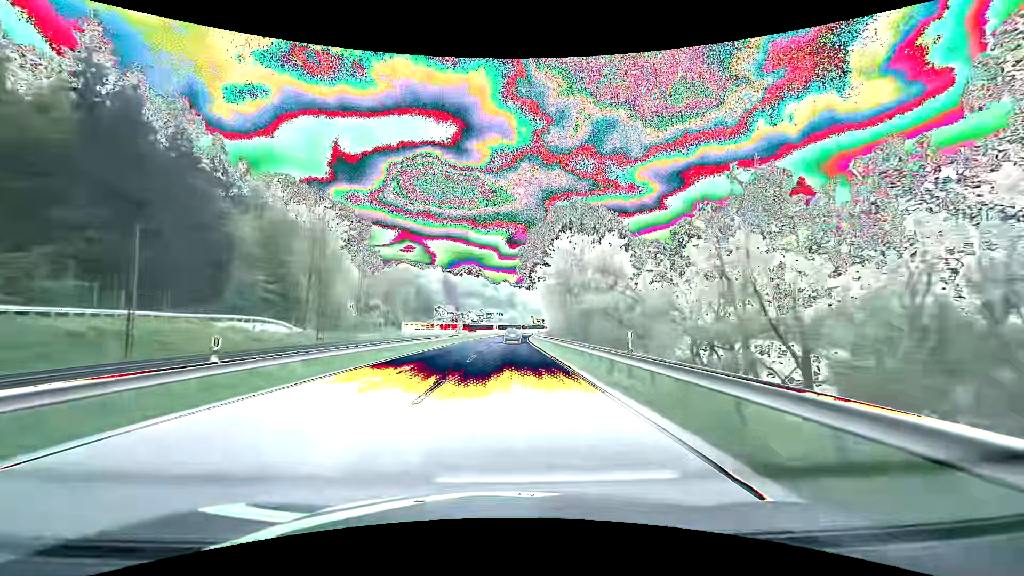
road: primary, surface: asphalt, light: Day
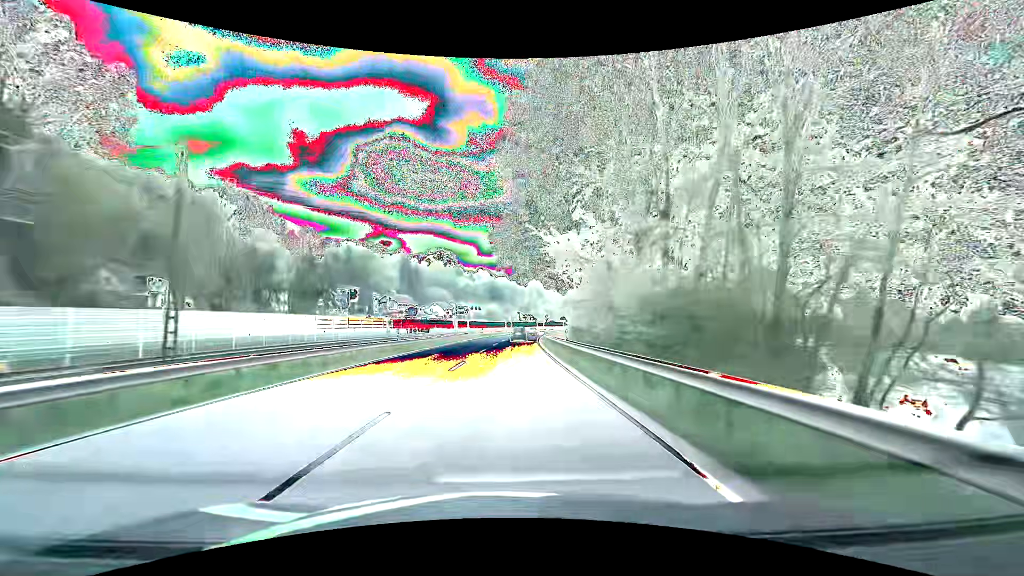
(+1.2, +78.7) m; +2°
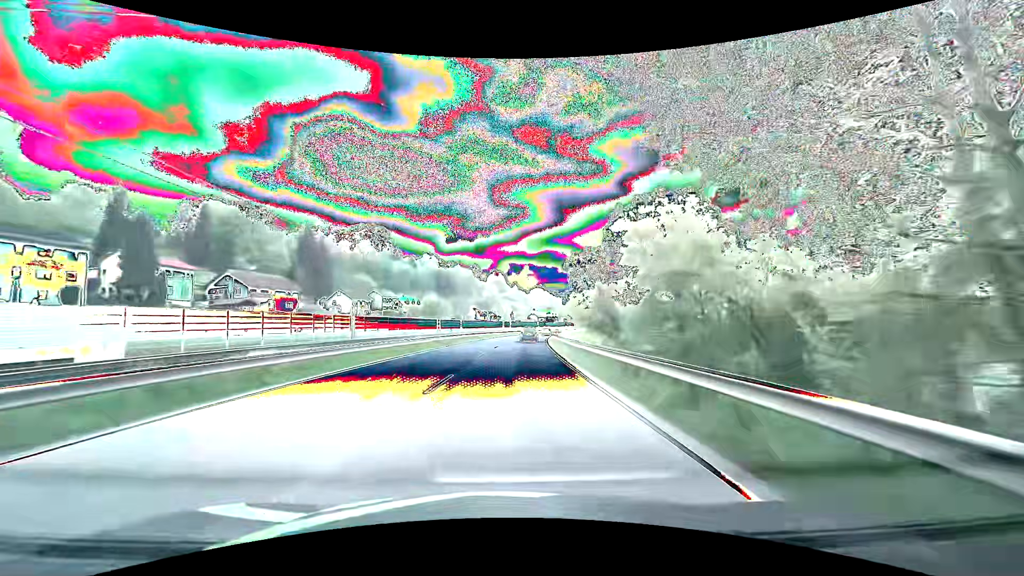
(+3.0, +78.9) m; +5°
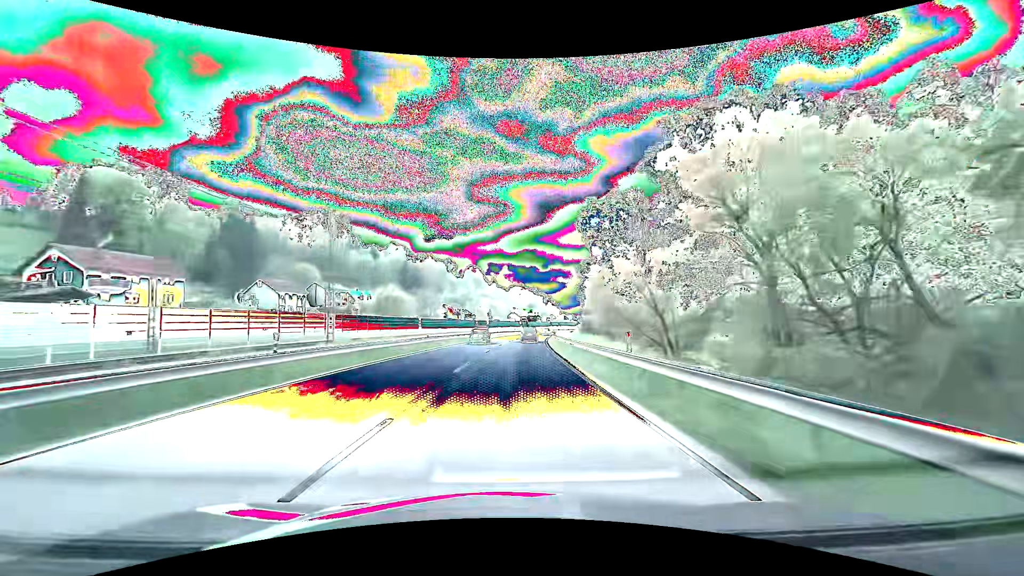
(+0.8, +31.6) m; +2°
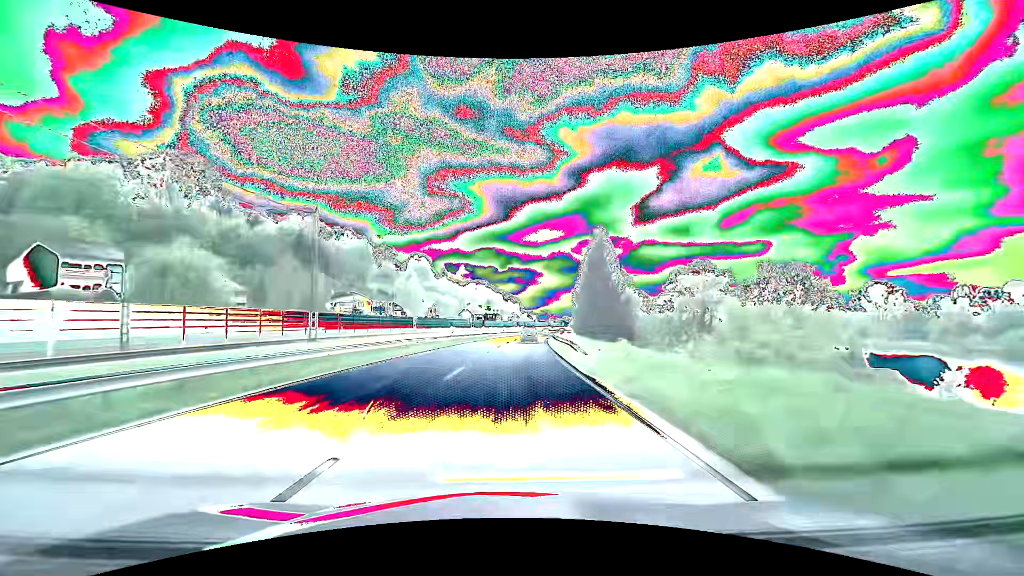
(+2.9, +63.1) m; +5°
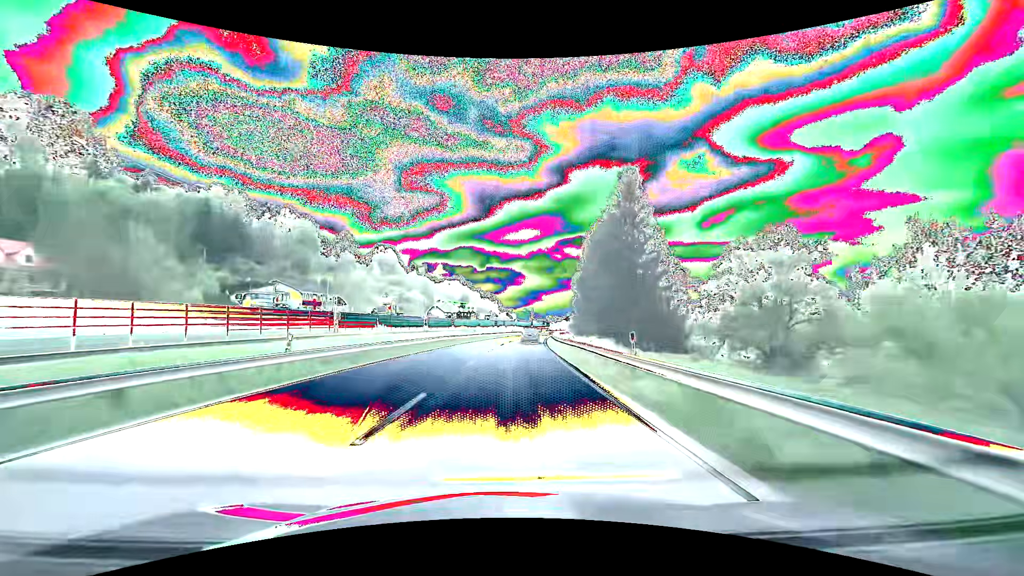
(+0.8, +31.6) m; +3°
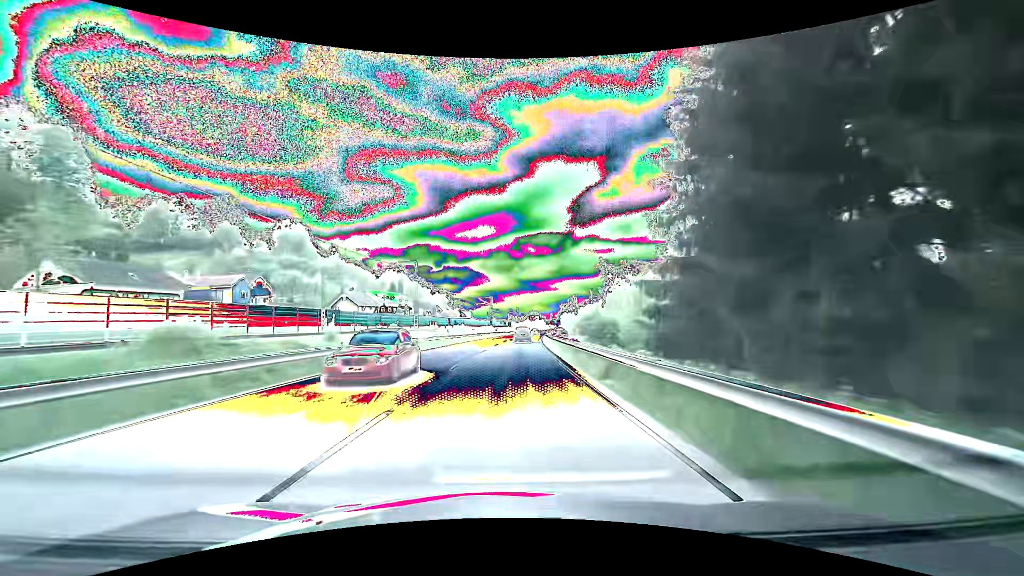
(+2.7, +63.2) m; +5°
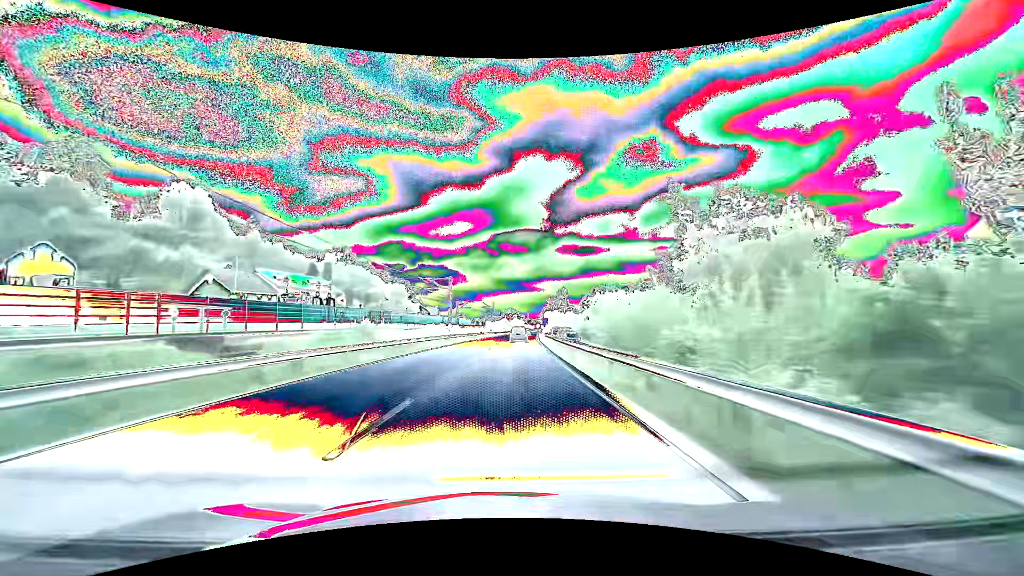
(+1.3, +47.4) m; +3°
(0, +10) (0, +20) (0, +30) (+1, +40) (+1, +50) (+1, +60) (+2, +70) (+2, +80) (+3, +90) (+4, +100) m
